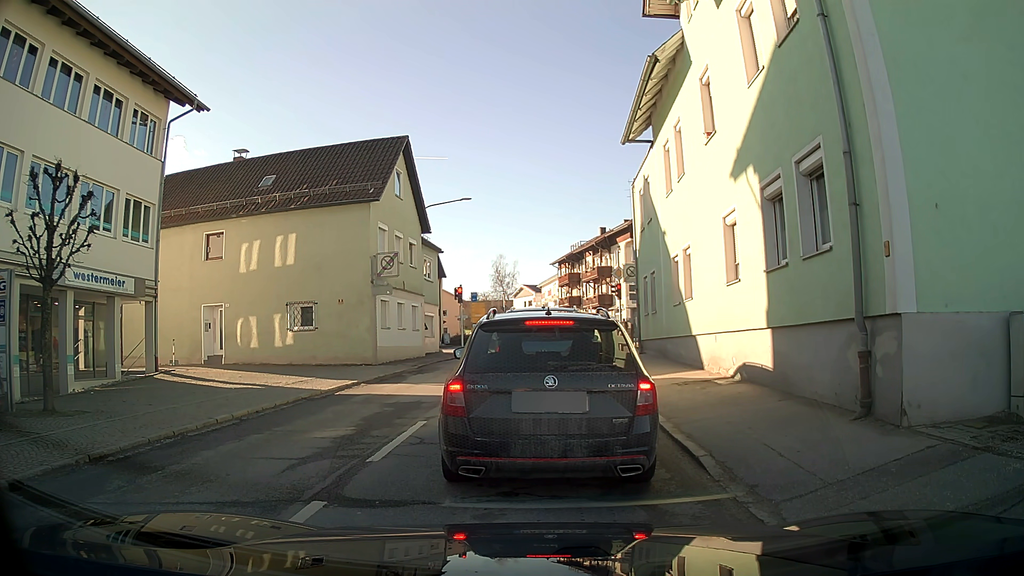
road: secondary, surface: asphalt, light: Day
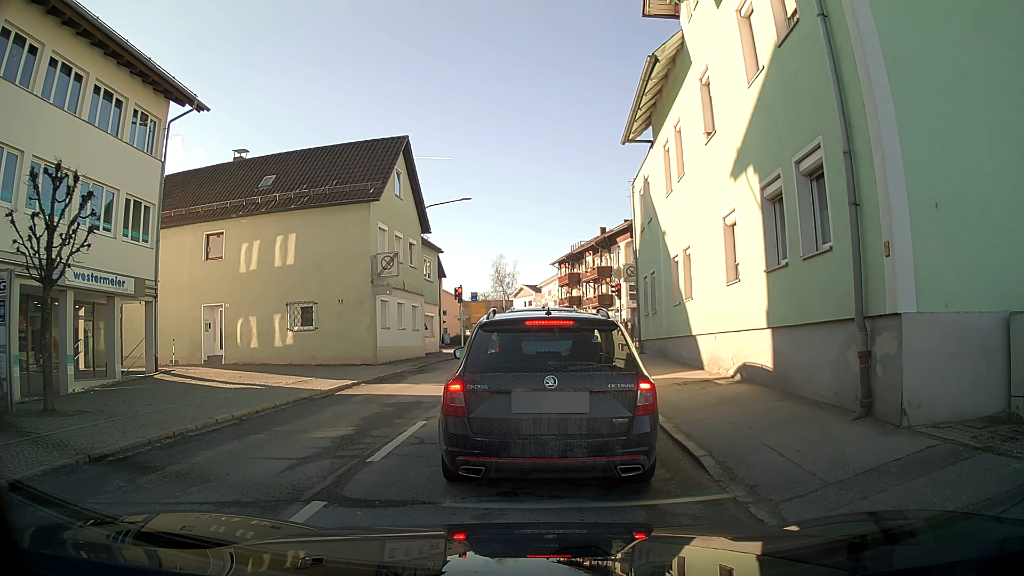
(0.0, 0.0) m; 0°
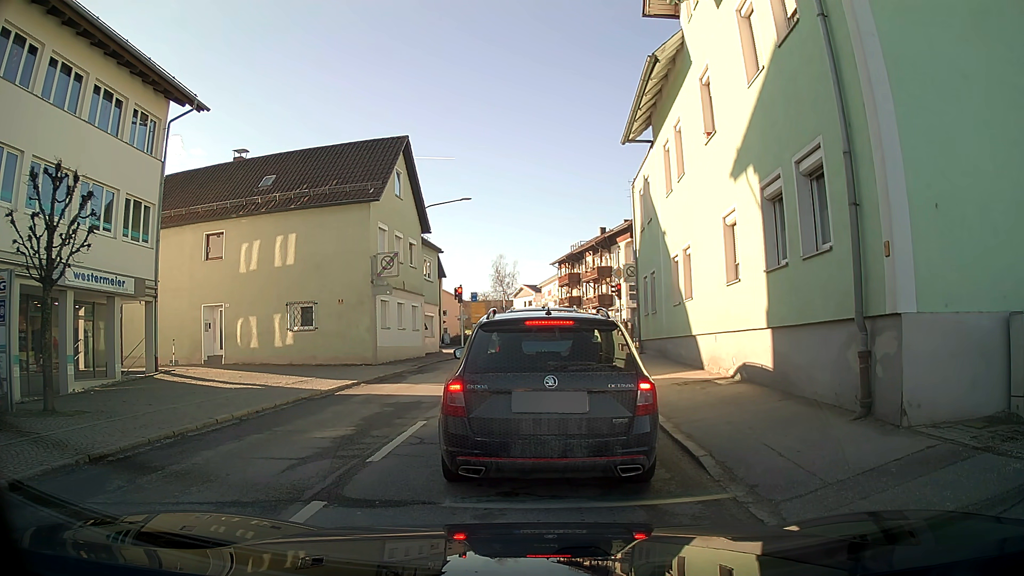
(0.0, 0.0) m; 0°
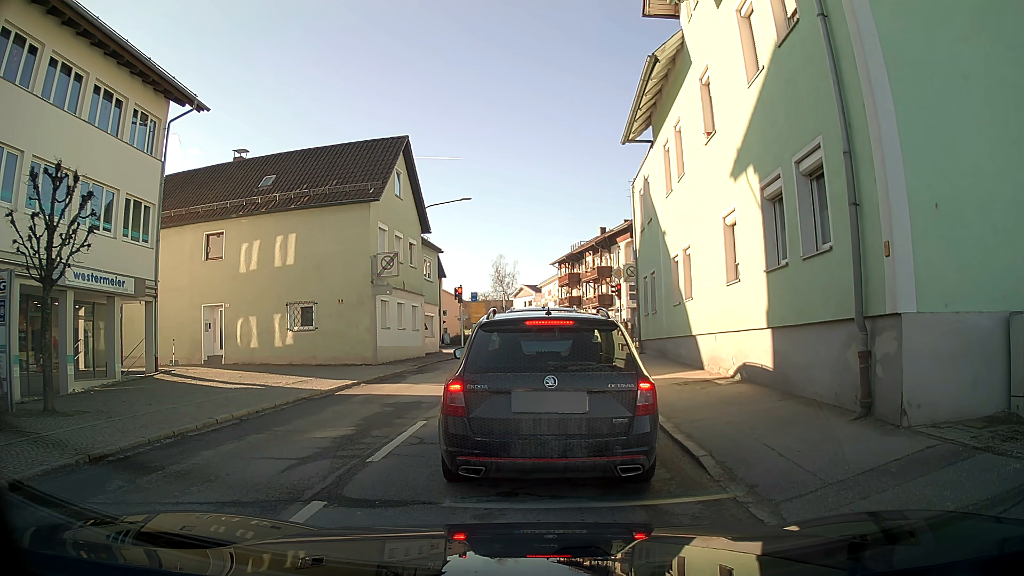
(0.0, 0.0) m; 0°
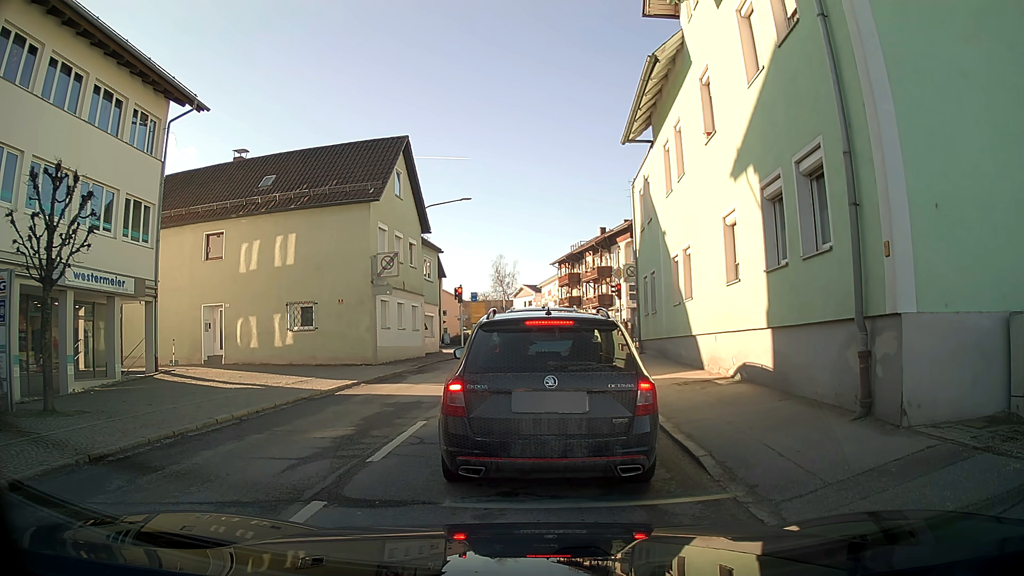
(0.0, 0.0) m; 0°
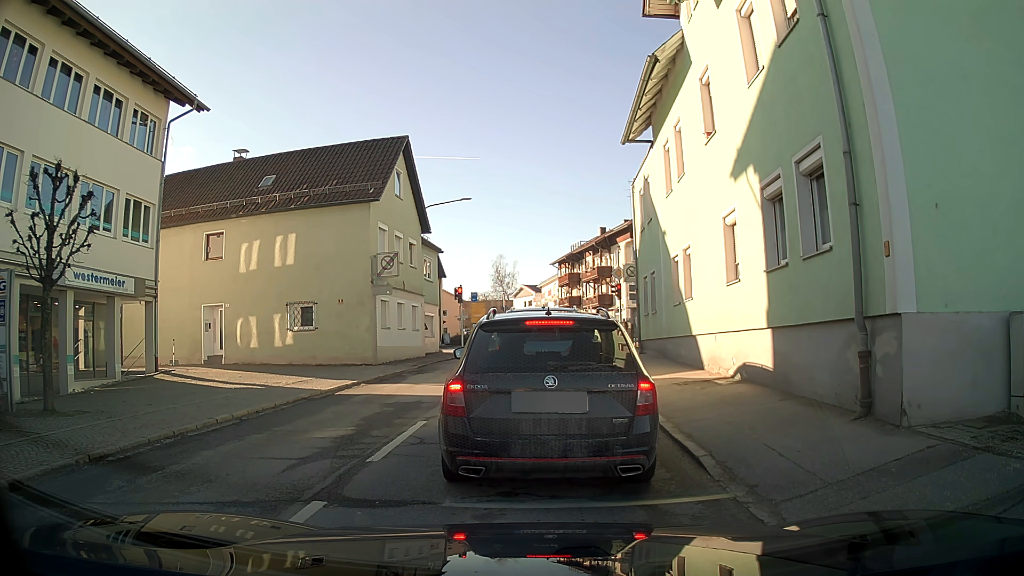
(0.0, 0.0) m; 0°
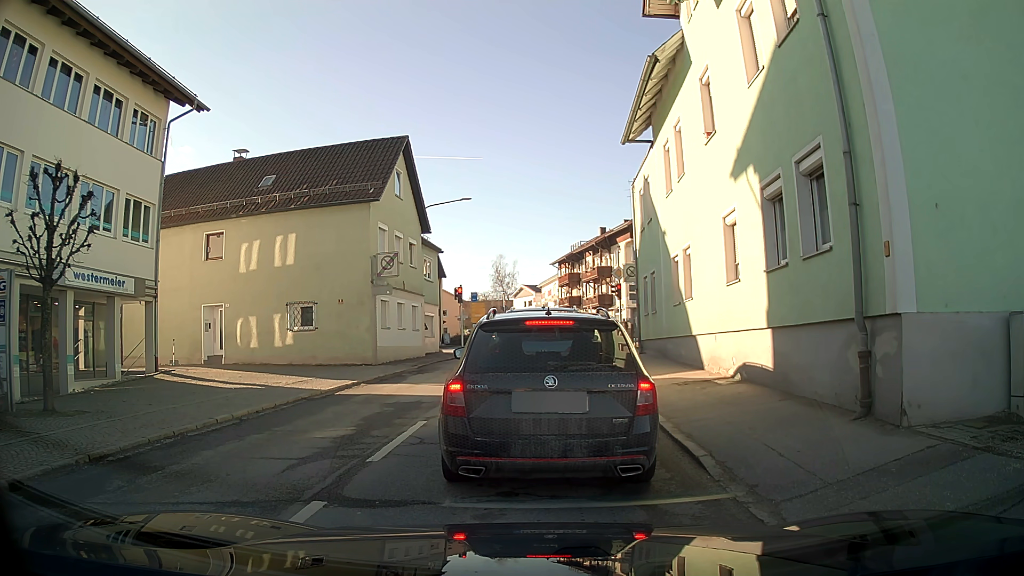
(0.0, 0.0) m; 0°
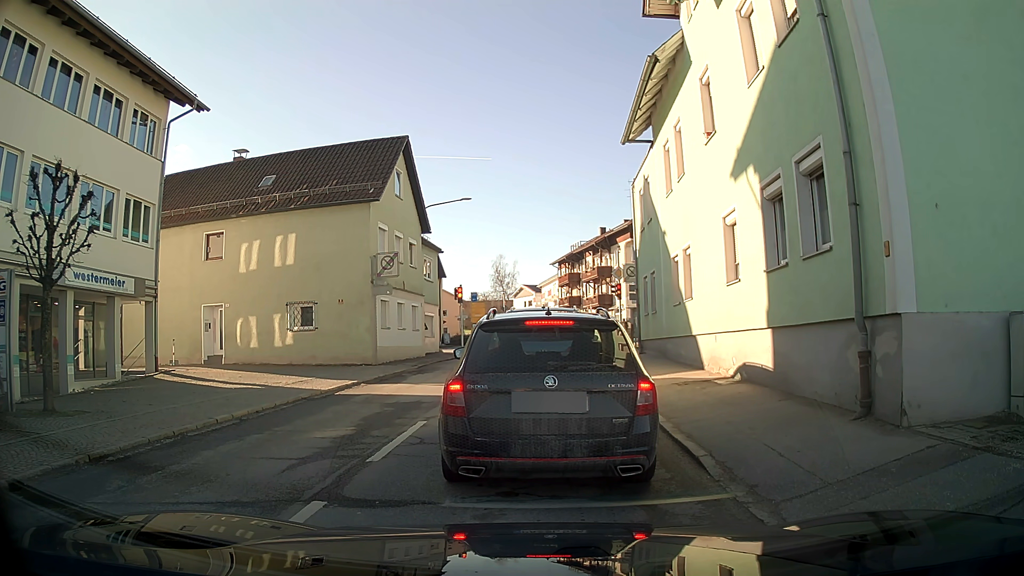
(0.0, 0.0) m; 0°
